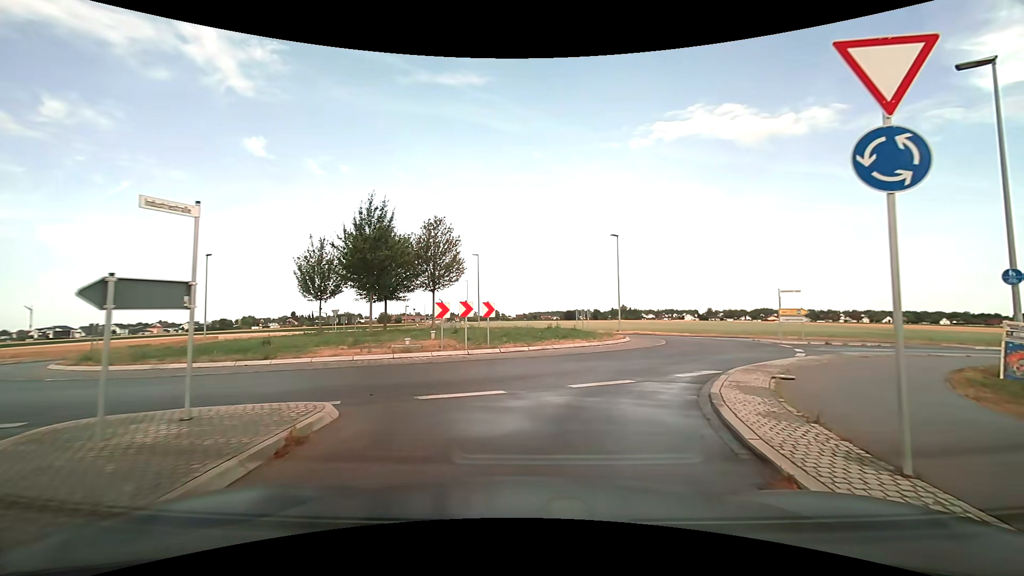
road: tertiary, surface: asphalt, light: Day
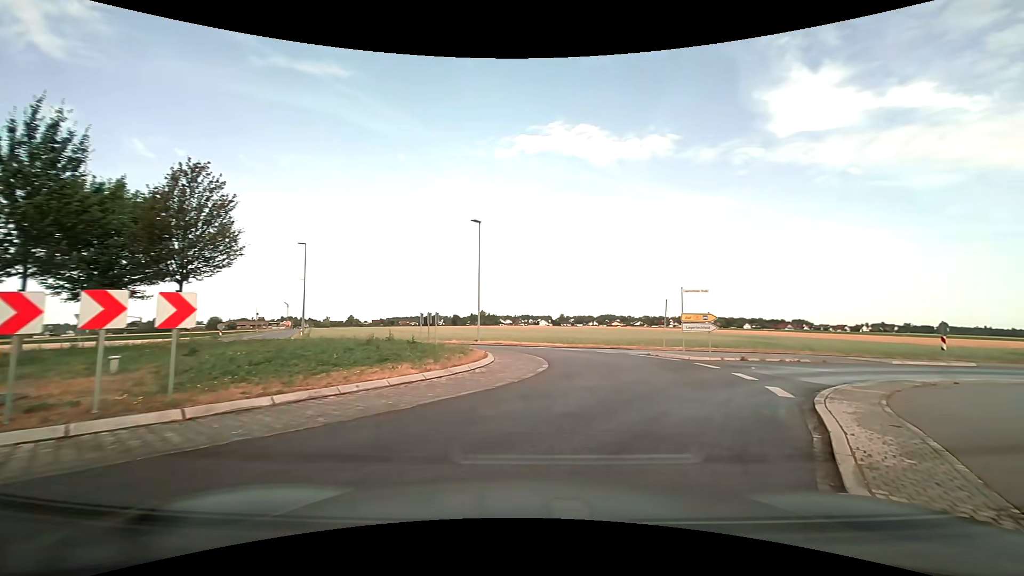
(+1.0, +9.0) m; +15°
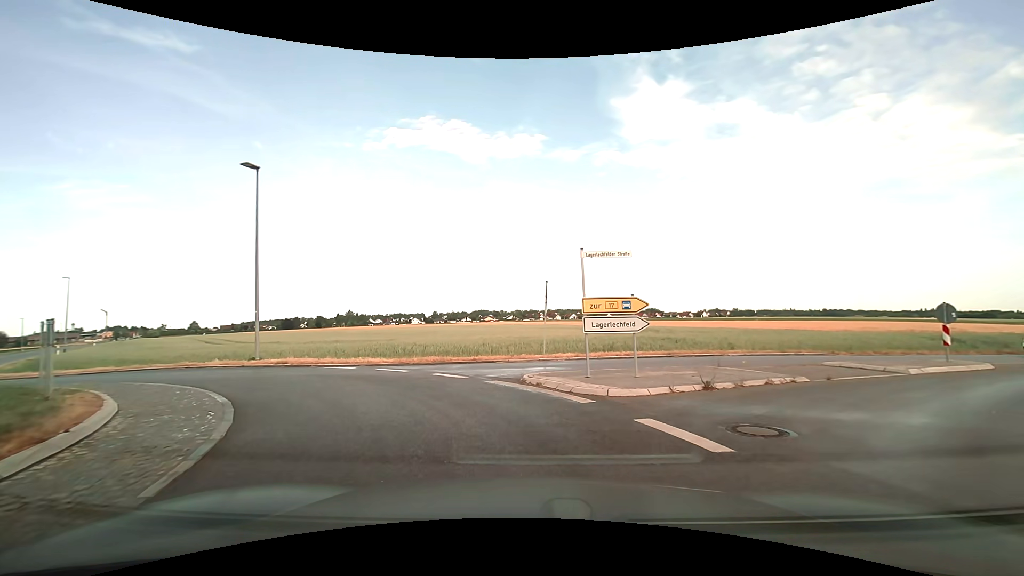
(+2.2, +10.9) m; +16°
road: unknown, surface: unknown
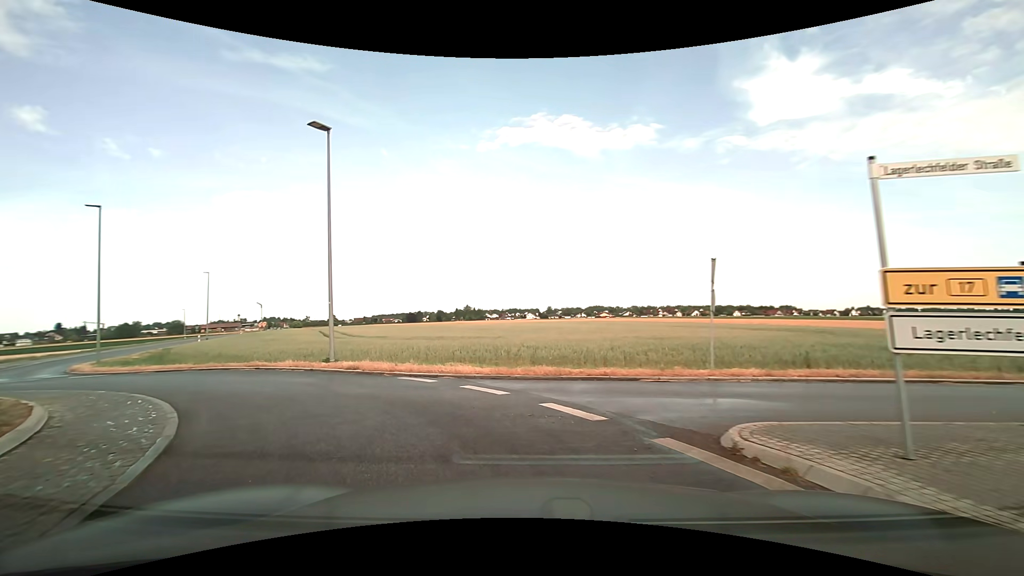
(-0.5, +5.5) m; -12°
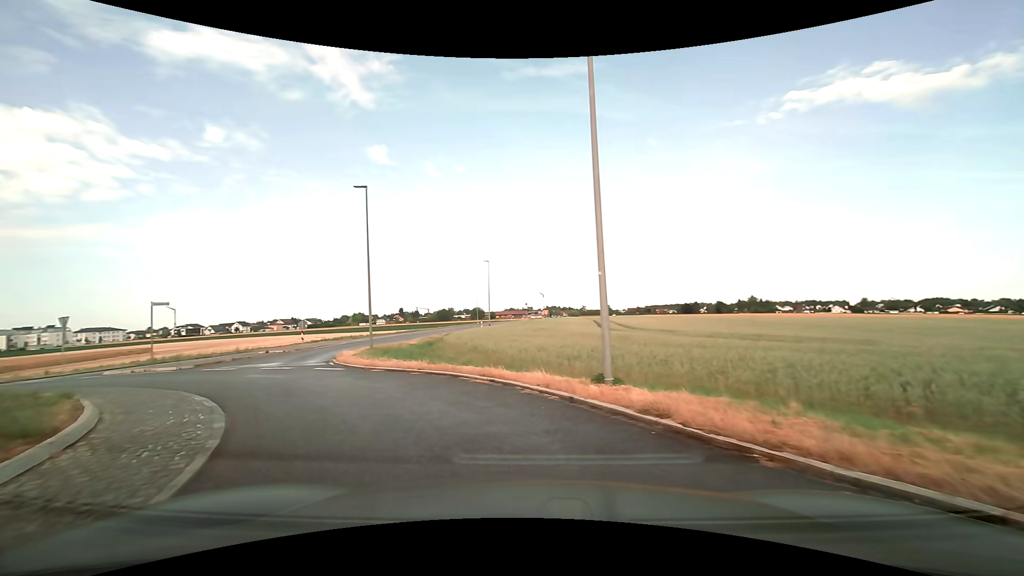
(-2.2, +8.3) m; -31°
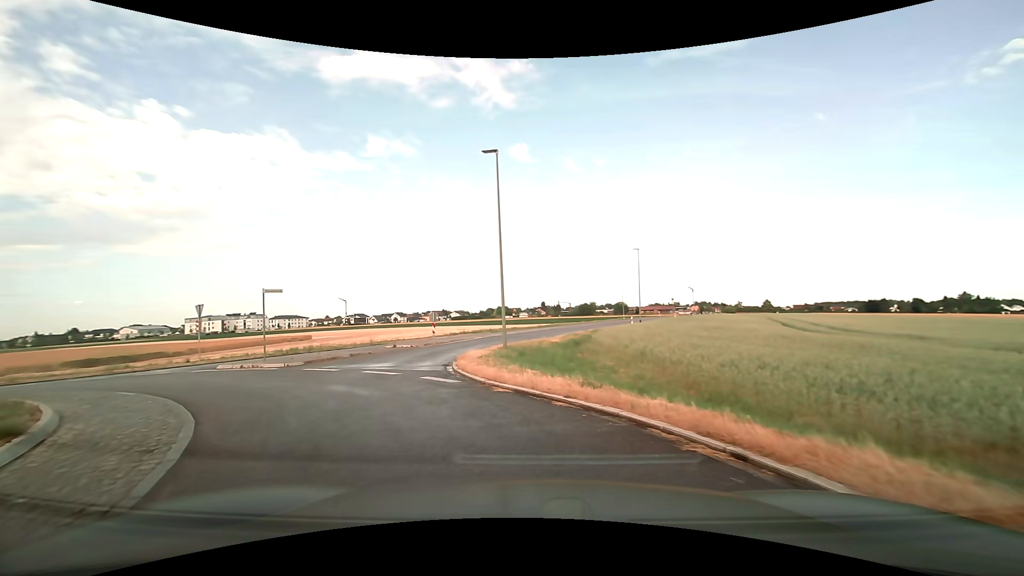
(-0.7, +5.7) m; -15°
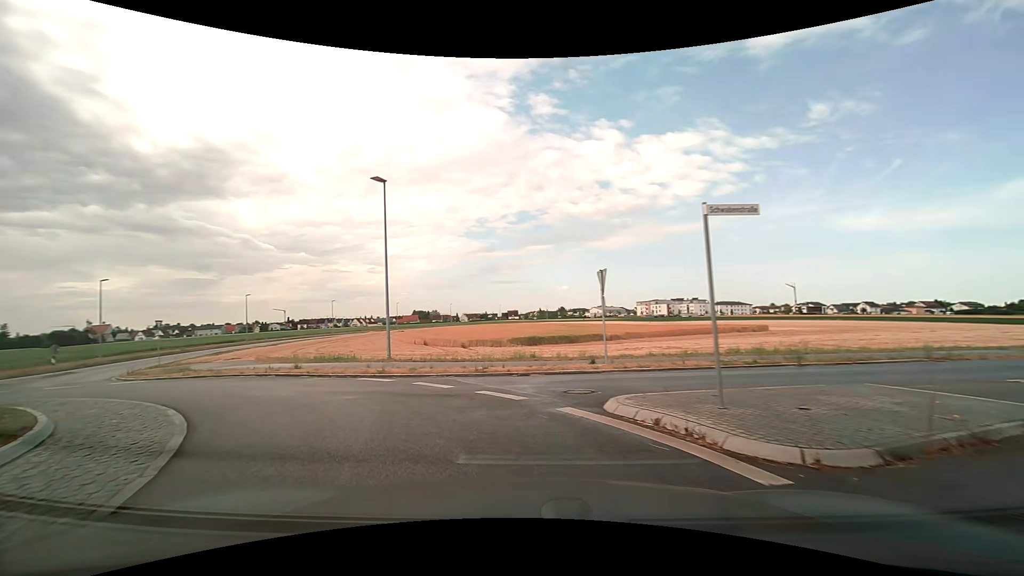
(-5.2, +12.9) m; -48°
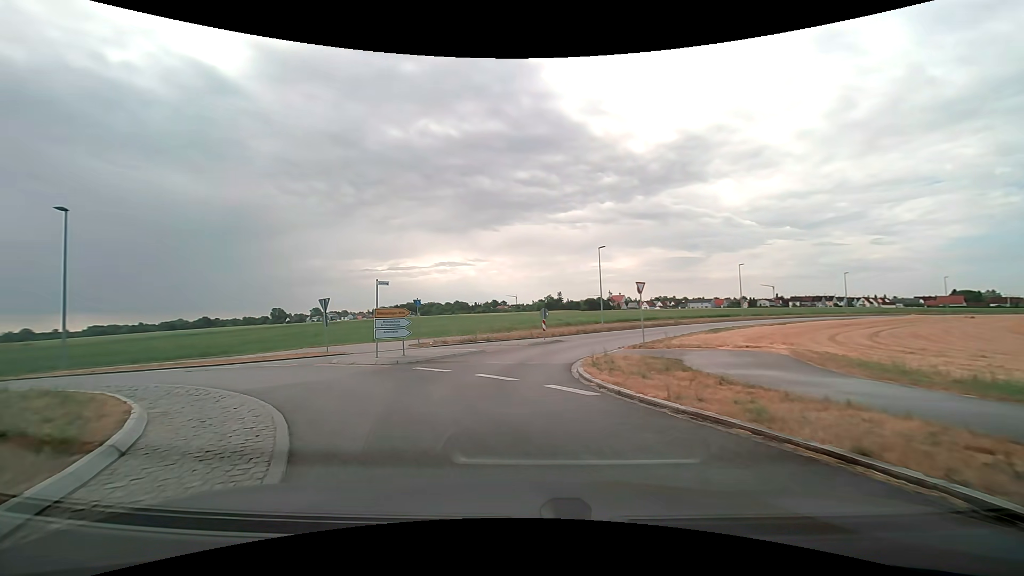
(-6.7, +12.7) m; -52°
(-1, +10) (0, +20) (+4, +29) (+9, +38) (+14, +46) (+21, +54) (+27, +61) (+35, +68) (+42, +75) (+50, +81) m
